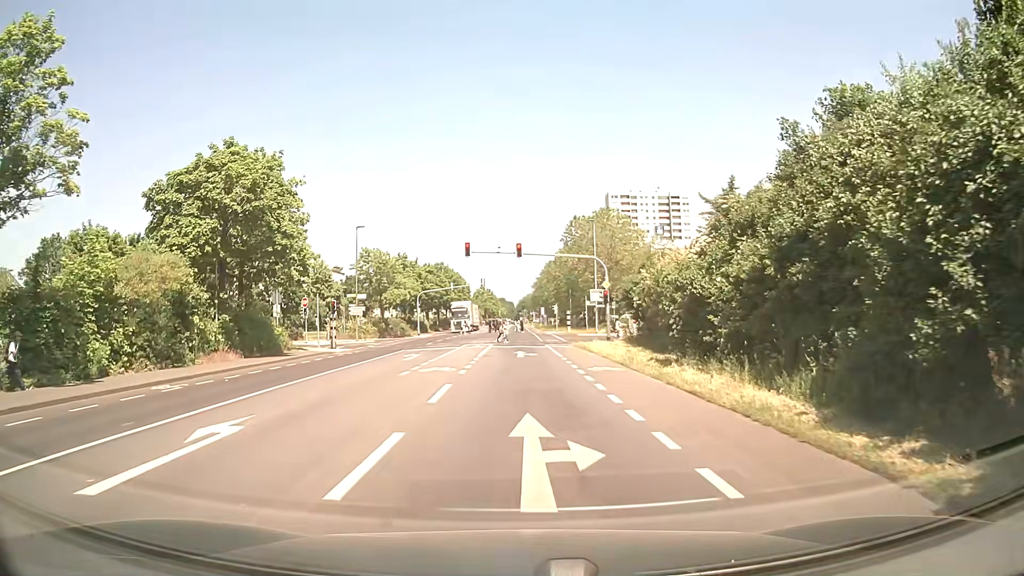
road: secondary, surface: asphalt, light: Day
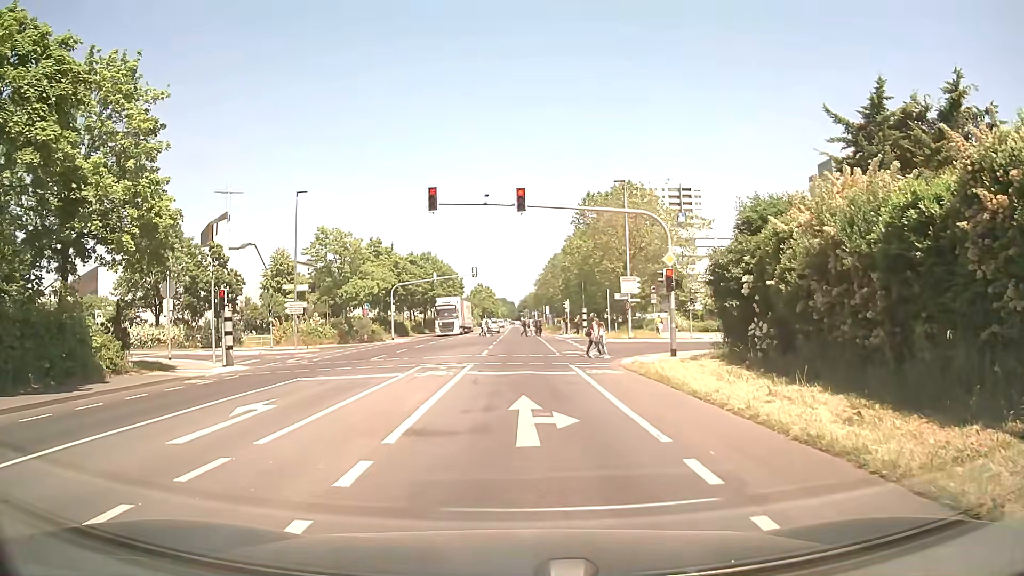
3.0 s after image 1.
(-0.1, +17.3) m; 0°
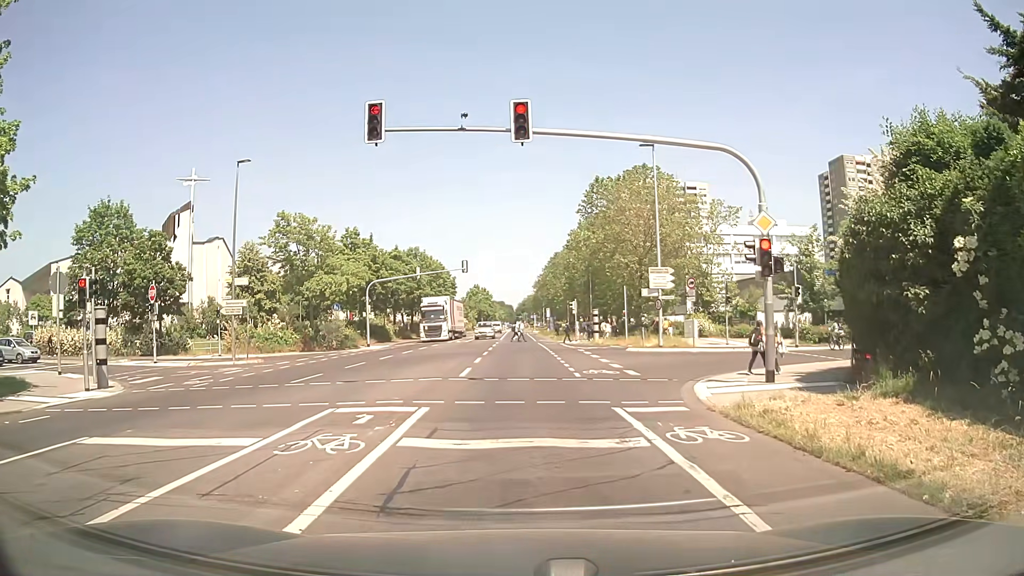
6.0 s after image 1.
(0.0, +9.8) m; 0°
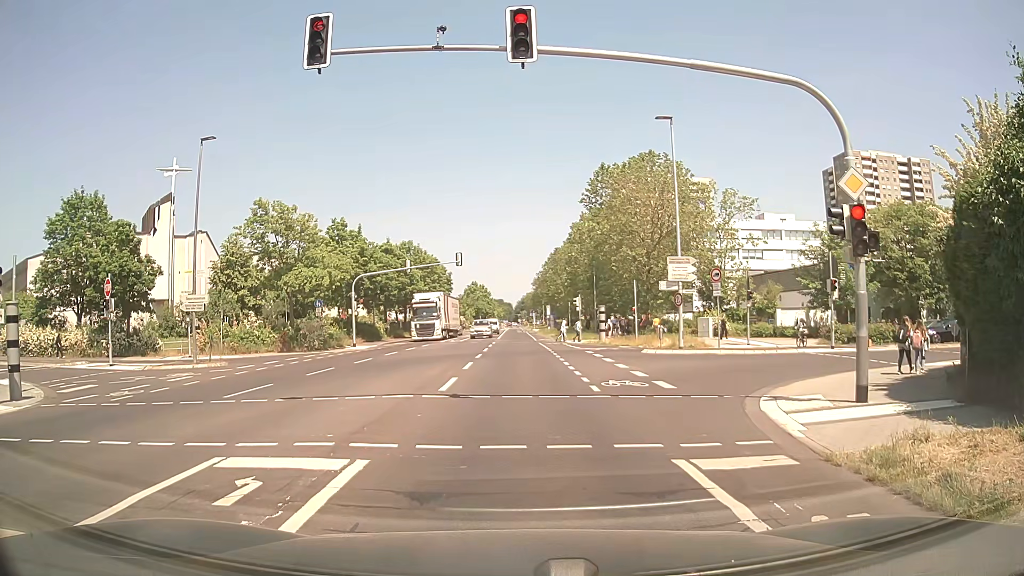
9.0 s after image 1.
(0.0, +4.3) m; 0°
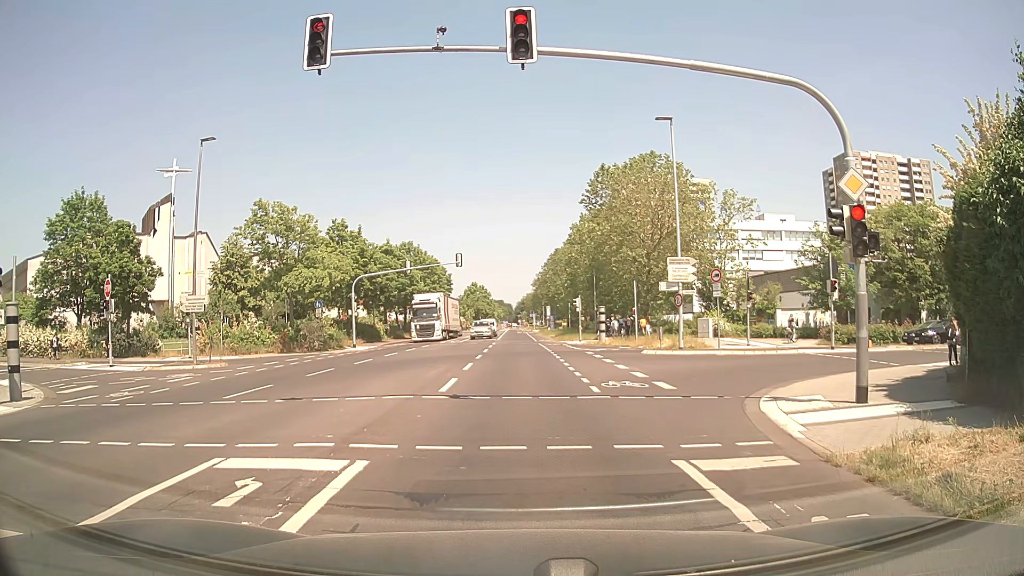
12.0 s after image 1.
(0.0, +0.1) m; 0°
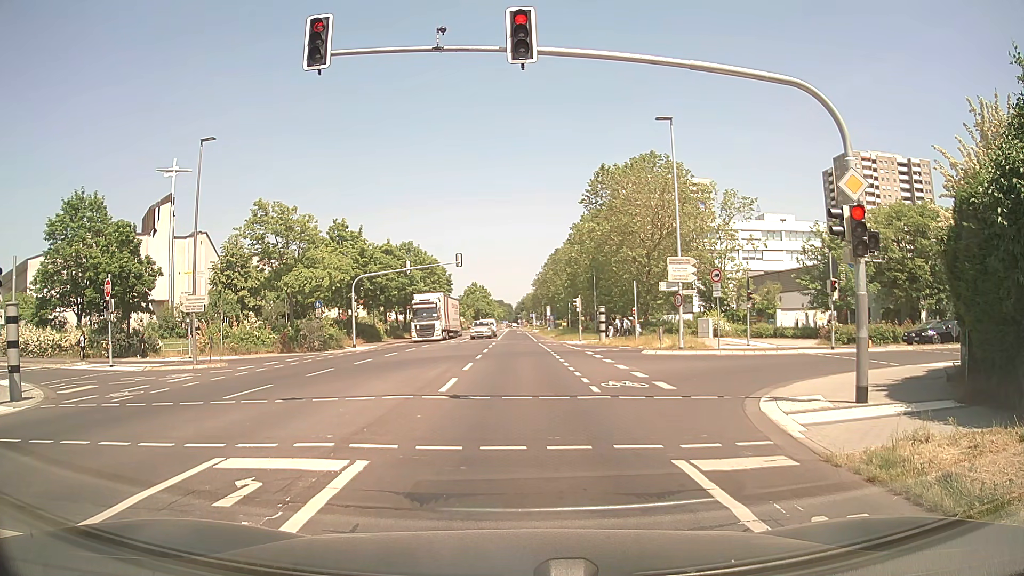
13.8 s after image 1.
(0.0, 0.0) m; 0°
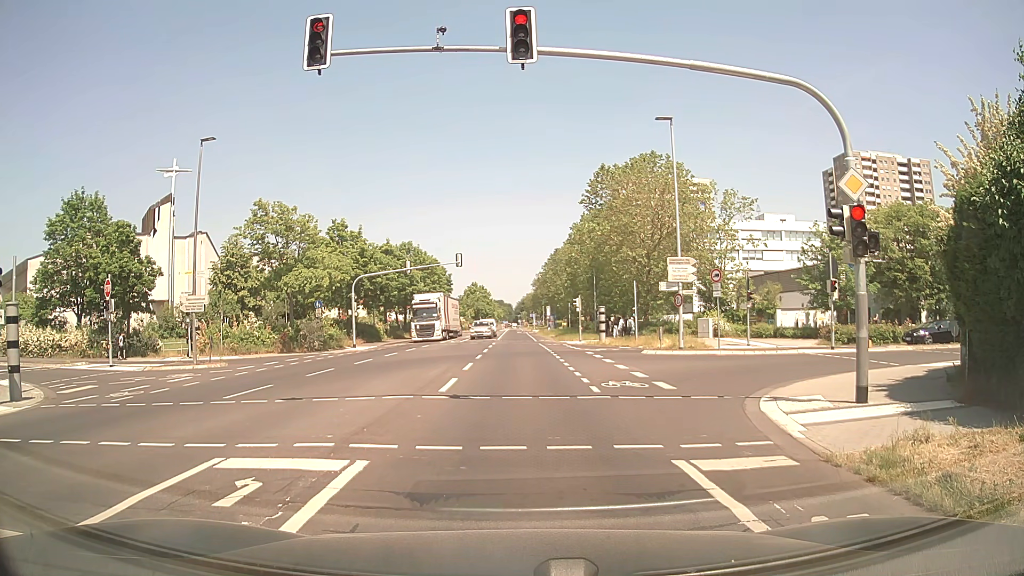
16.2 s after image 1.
(0.0, 0.0) m; 0°
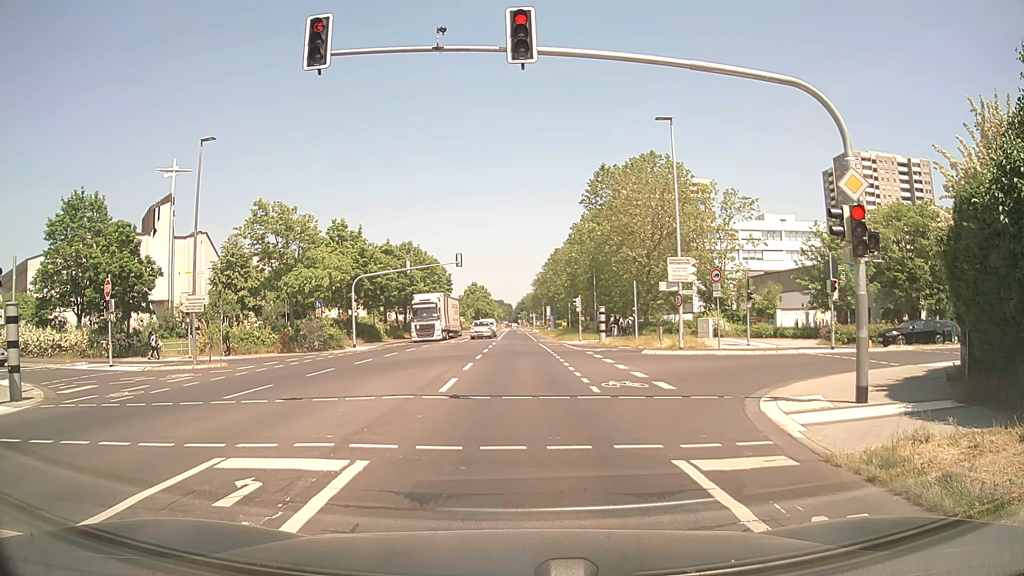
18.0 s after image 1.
(0.0, 0.0) m; 0°
(0, +10) (0, +20) (+1, +30) (+1, +40) (+1, +50) (+1, +60) (+1, +70) (+1, +80) (+1, +90) (+1, +100) m
